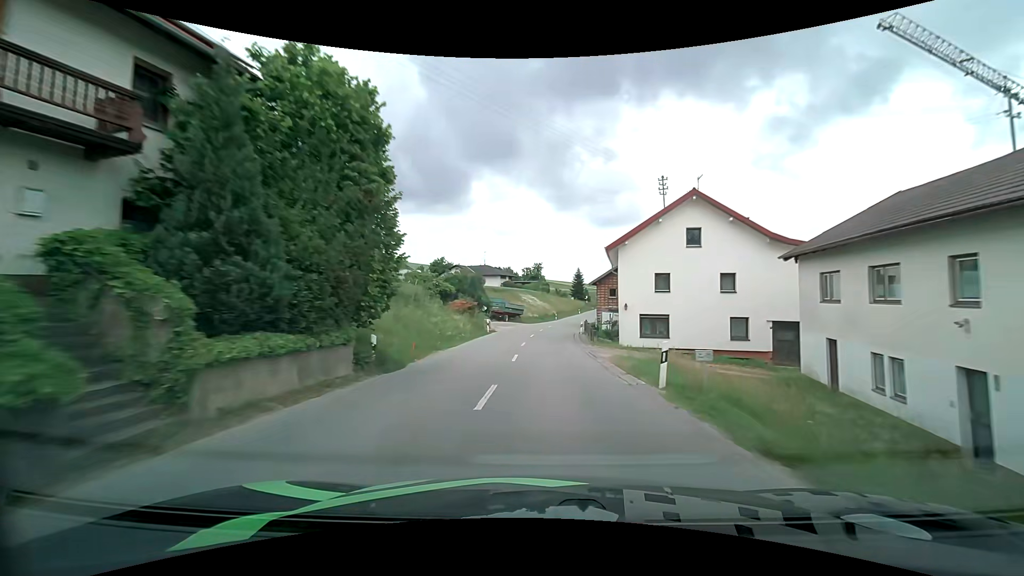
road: secondary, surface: asphalt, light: Day
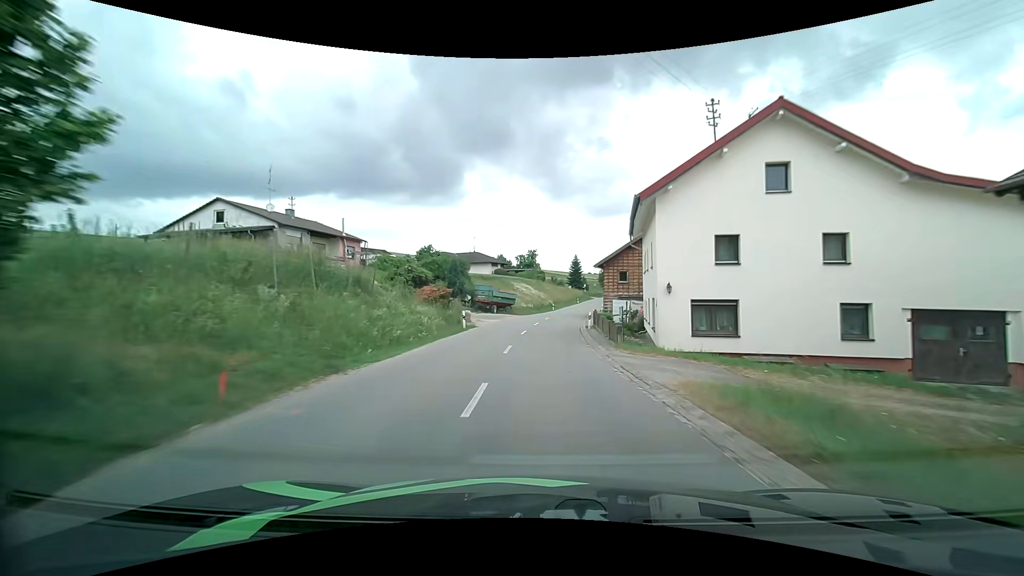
(+0.1, +10.0) m; +1°
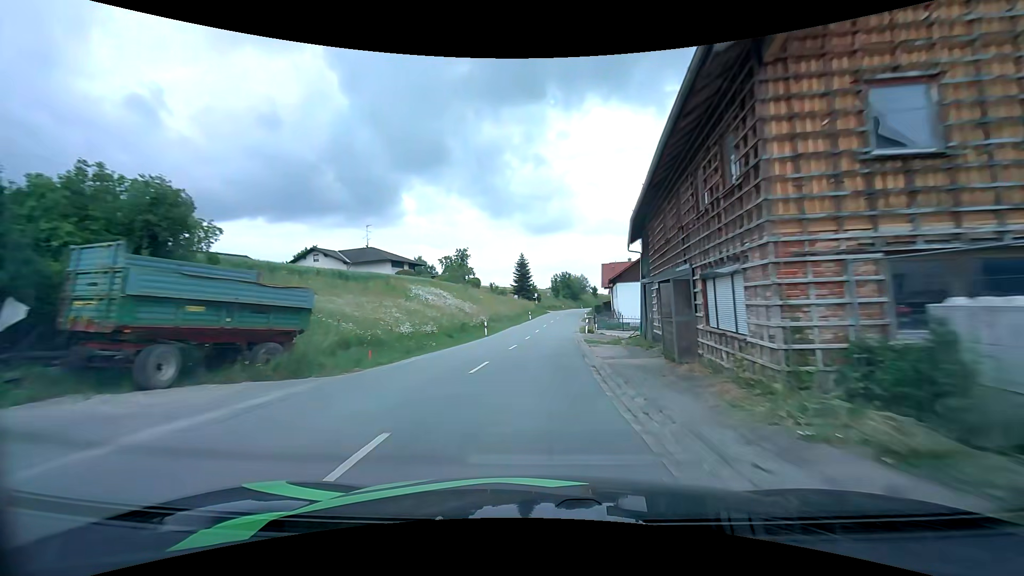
(+1.6, +39.6) m; +6°
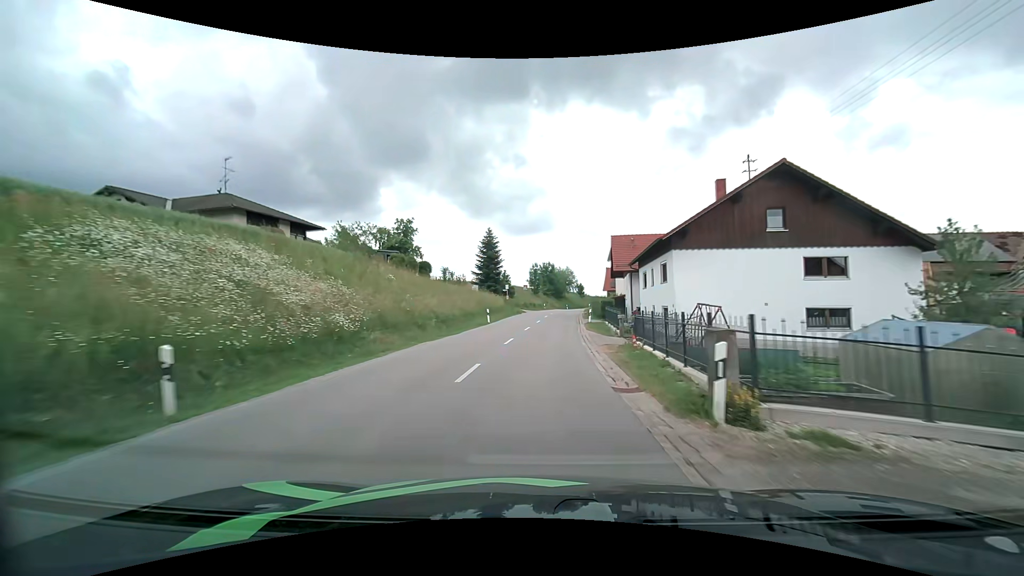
(+0.8, +29.7) m; +3°
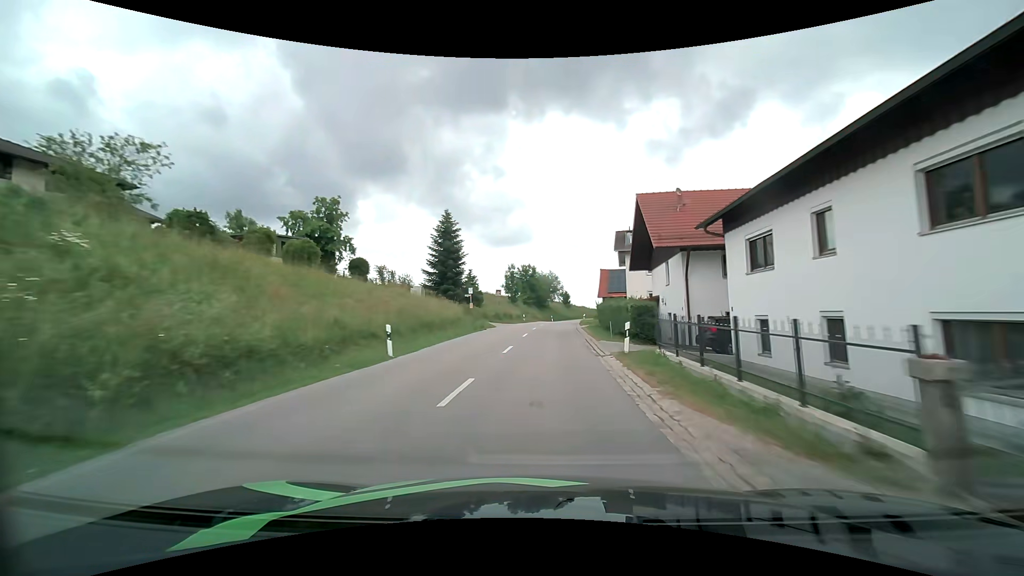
(+0.4, +20.3) m; +2°
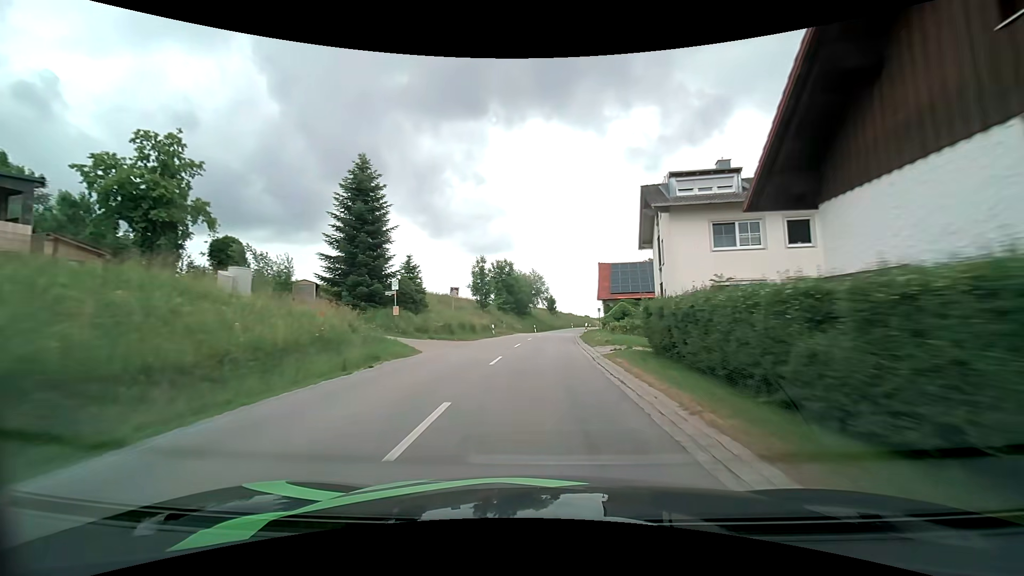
(+0.4, +20.6) m; +2°
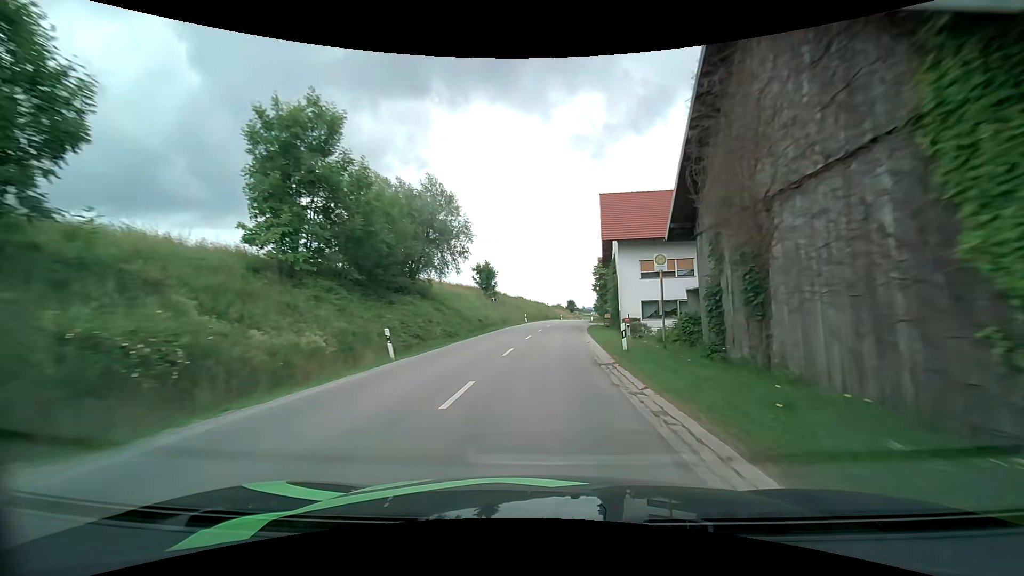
(+2.4, +51.9) m; +6°
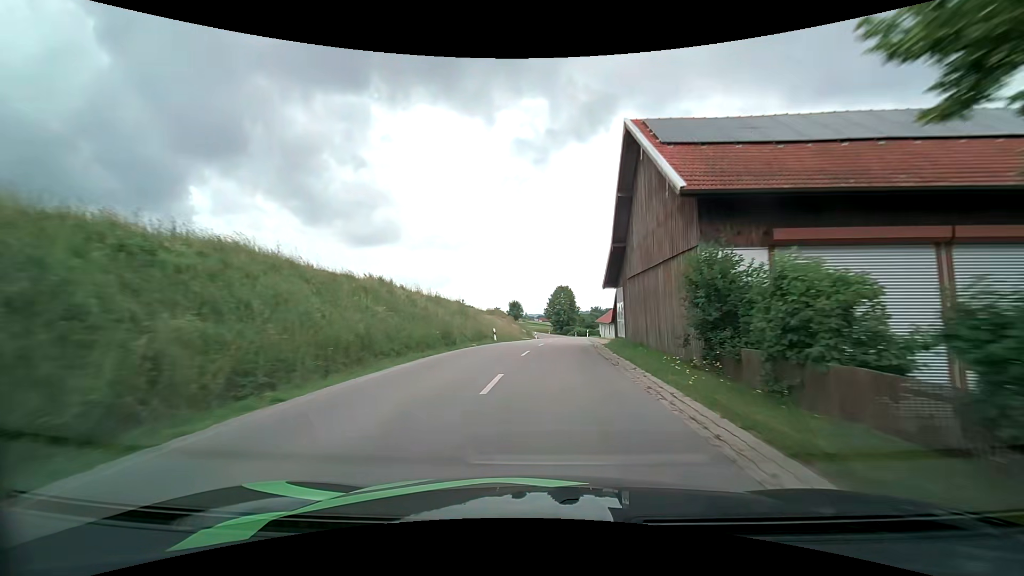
(+2.7, +53.0) m; +7°
(0, +10) (+1, +20) (+1, +30) (+2, +40) (+3, +50) (+4, +60) (+4, +70) (+5, +80) (+5, +90) (+5, +100) m
